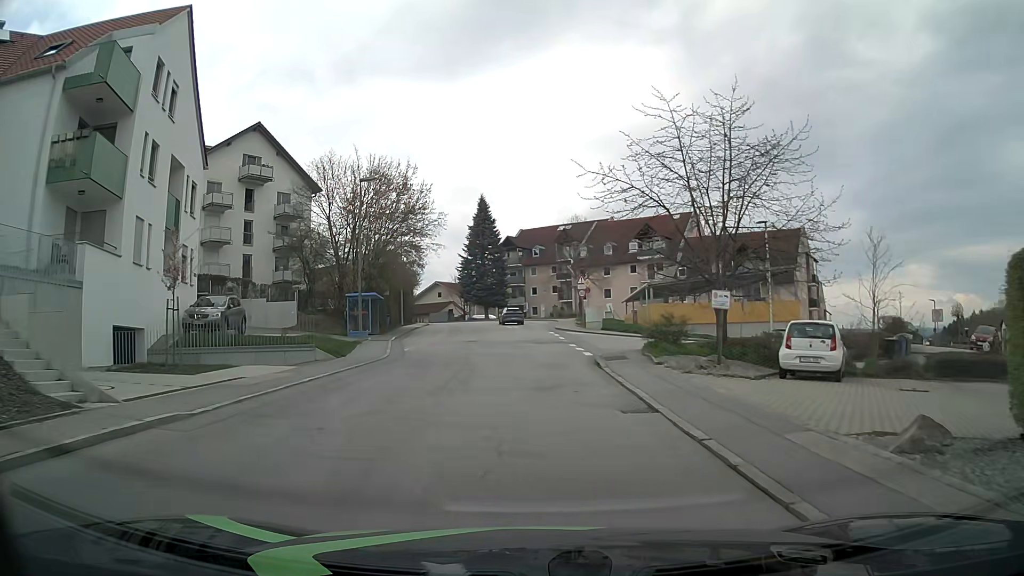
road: residential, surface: asphalt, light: Day
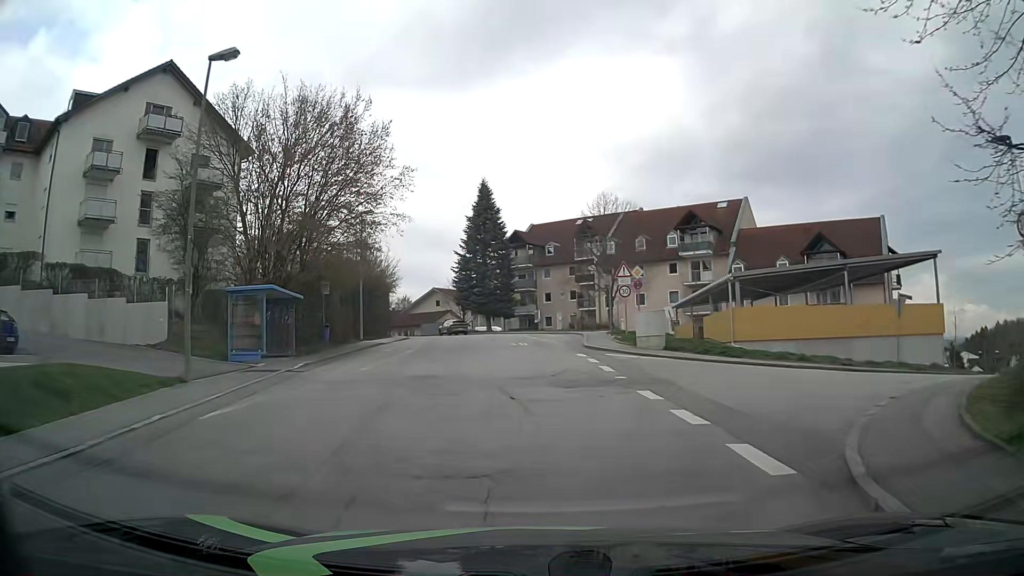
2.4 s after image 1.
(+0.1, +17.5) m; -1°
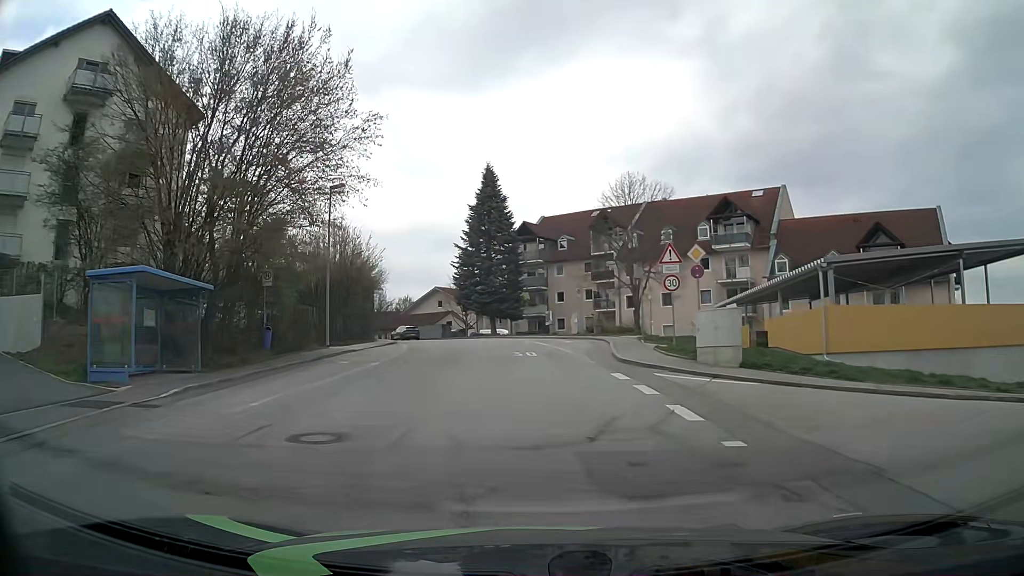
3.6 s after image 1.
(0.0, +8.7) m; 0°
